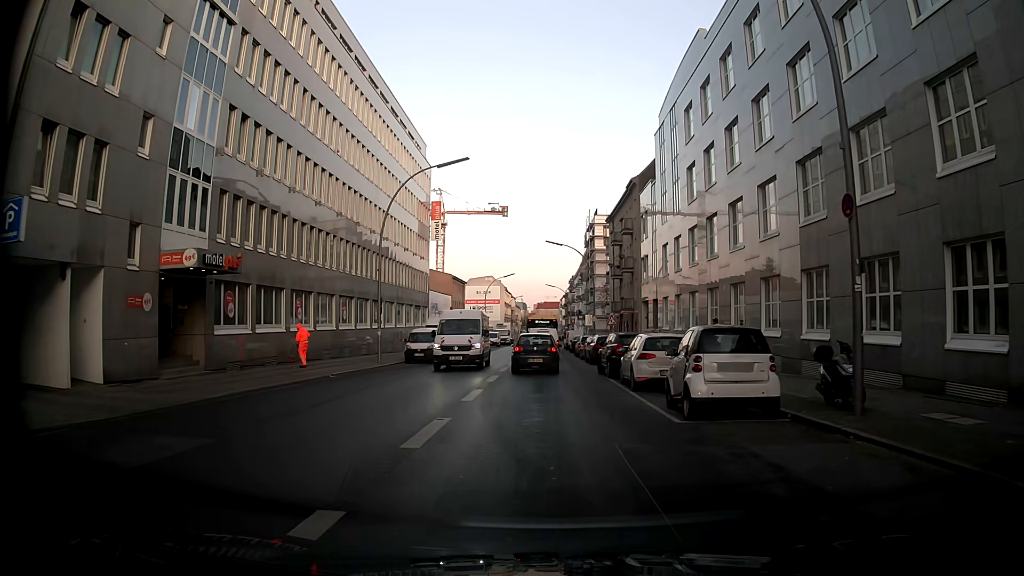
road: tertiary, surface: asphalt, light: Day
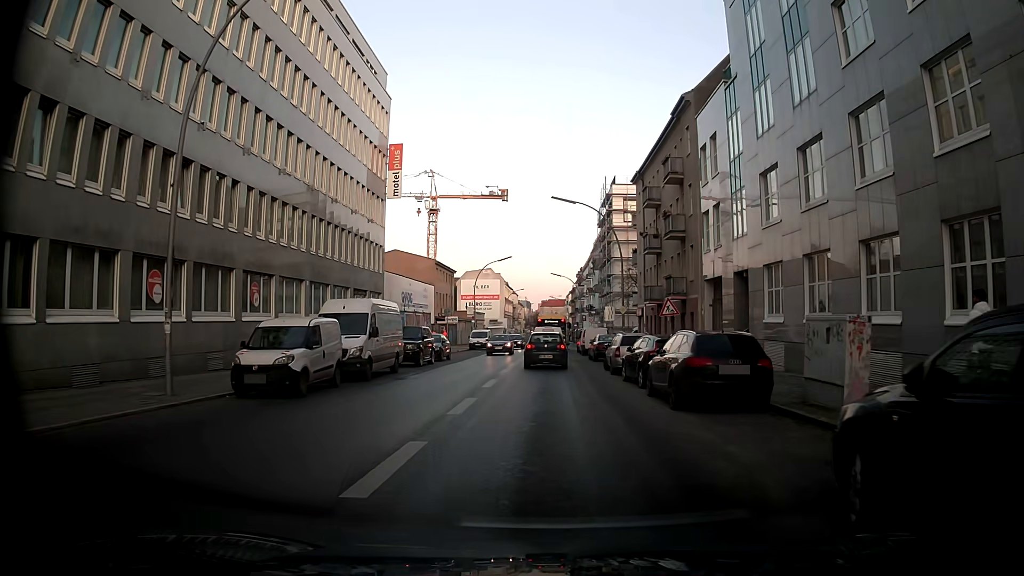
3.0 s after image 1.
(-0.2, +20.8) m; -2°
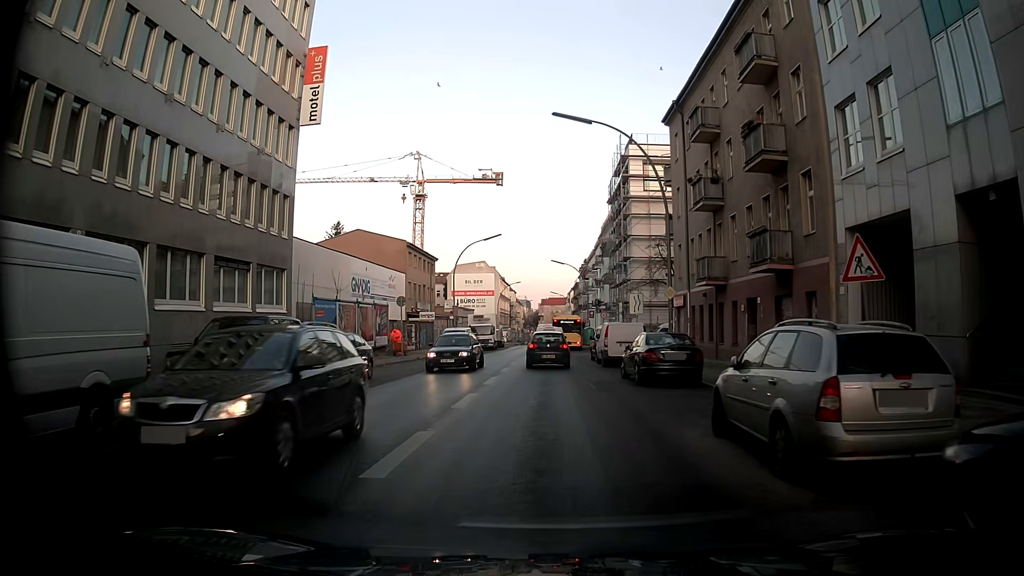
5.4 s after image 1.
(-0.1, +17.5) m; +1°
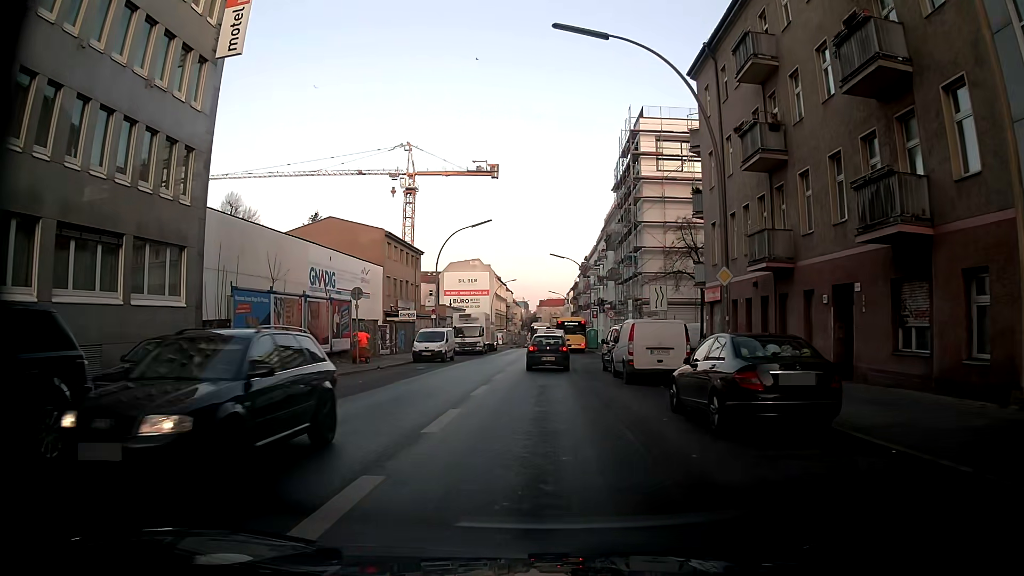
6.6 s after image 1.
(0.0, +8.8) m; +1°
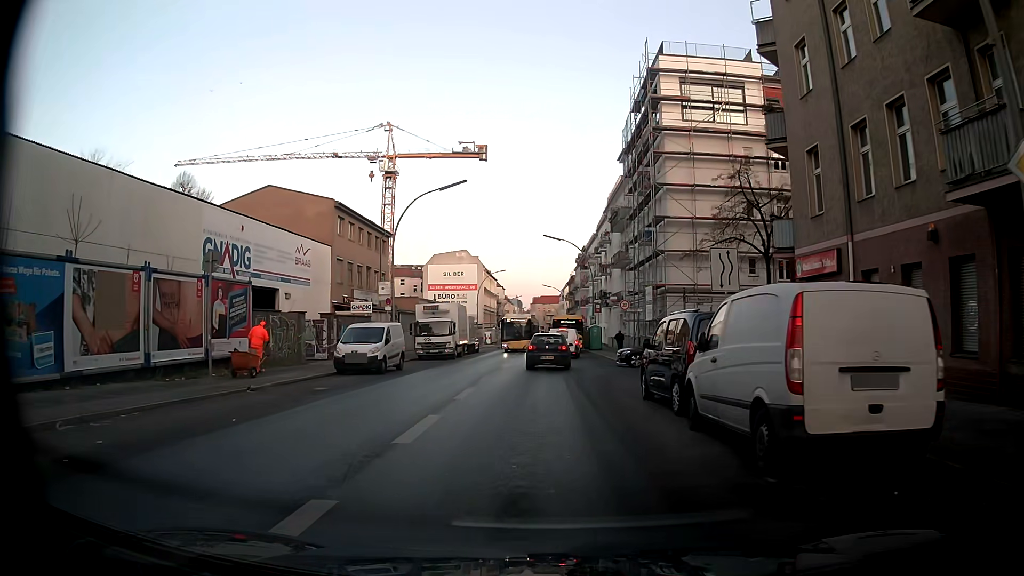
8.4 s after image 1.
(-0.2, +13.2) m; -1°
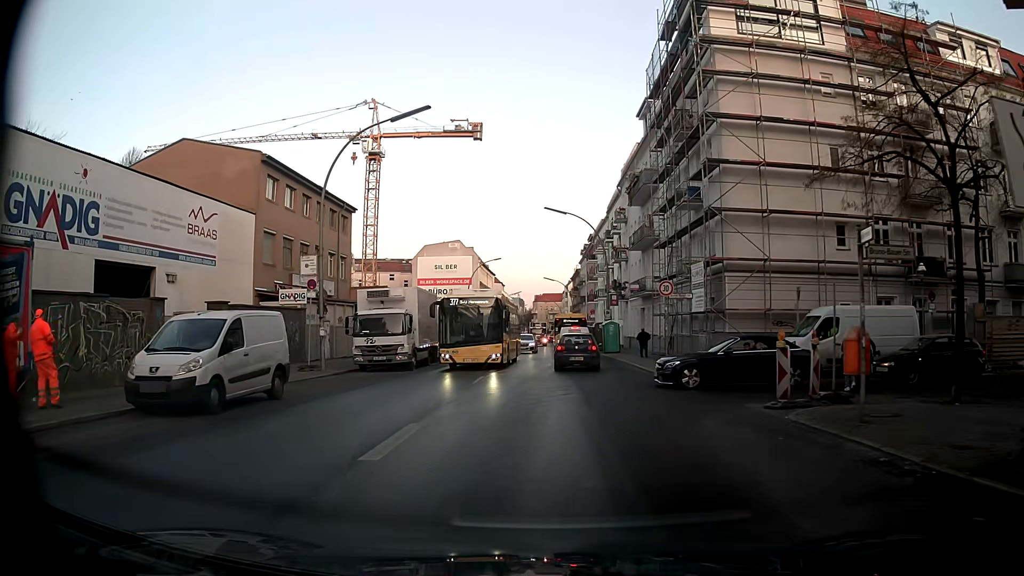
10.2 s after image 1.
(-0.1, +13.3) m; +1°
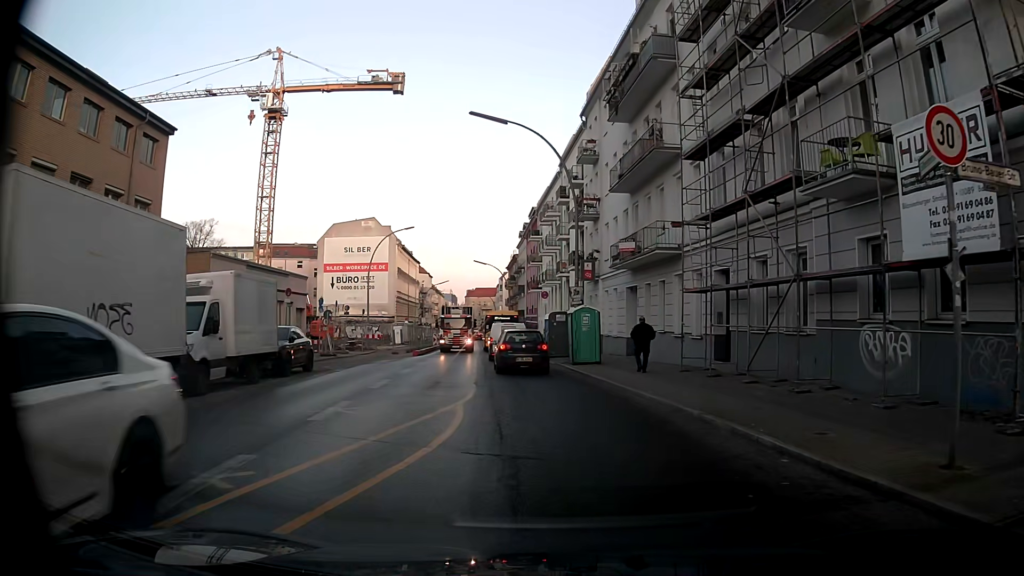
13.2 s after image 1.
(0.0, +21.1) m; +3°
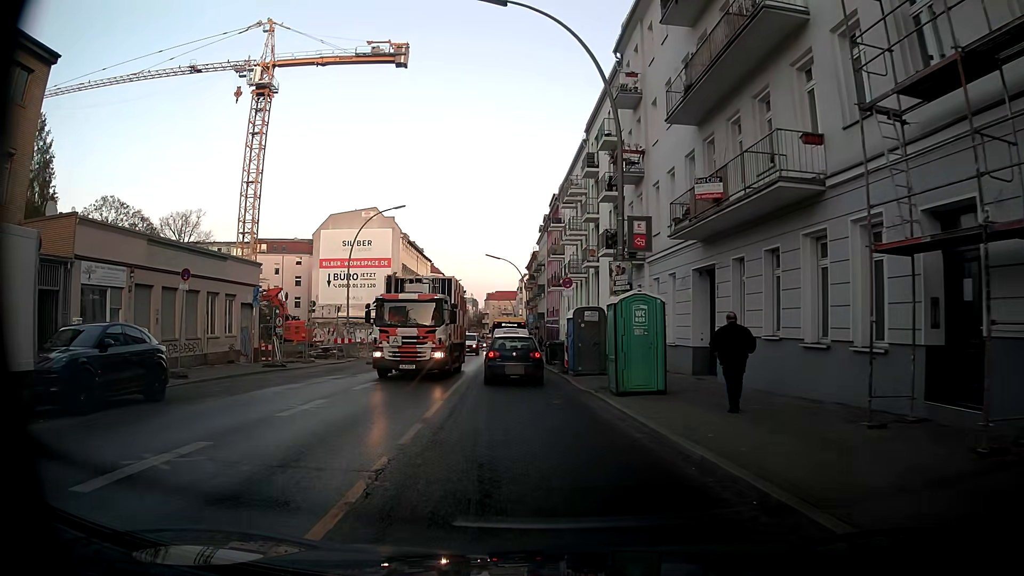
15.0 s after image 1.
(+0.3, +11.4) m; 0°
